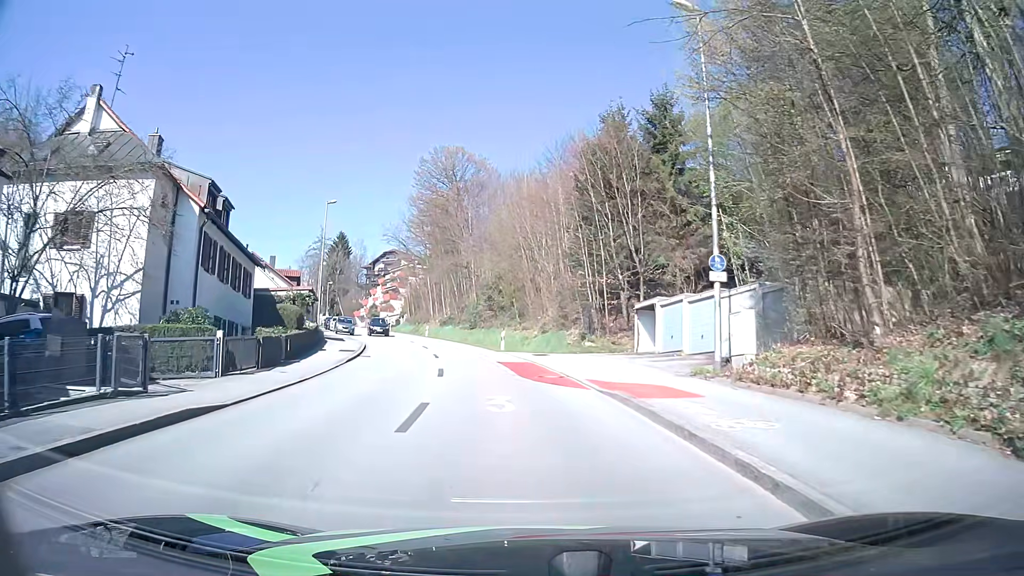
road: tertiary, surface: asphalt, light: Day
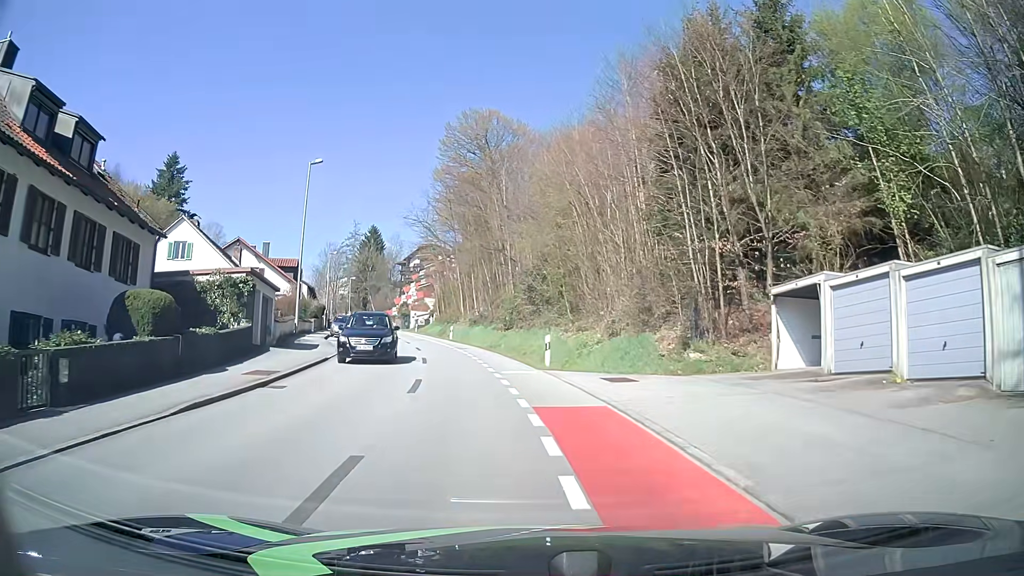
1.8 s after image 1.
(-0.3, +13.9) m; -3°
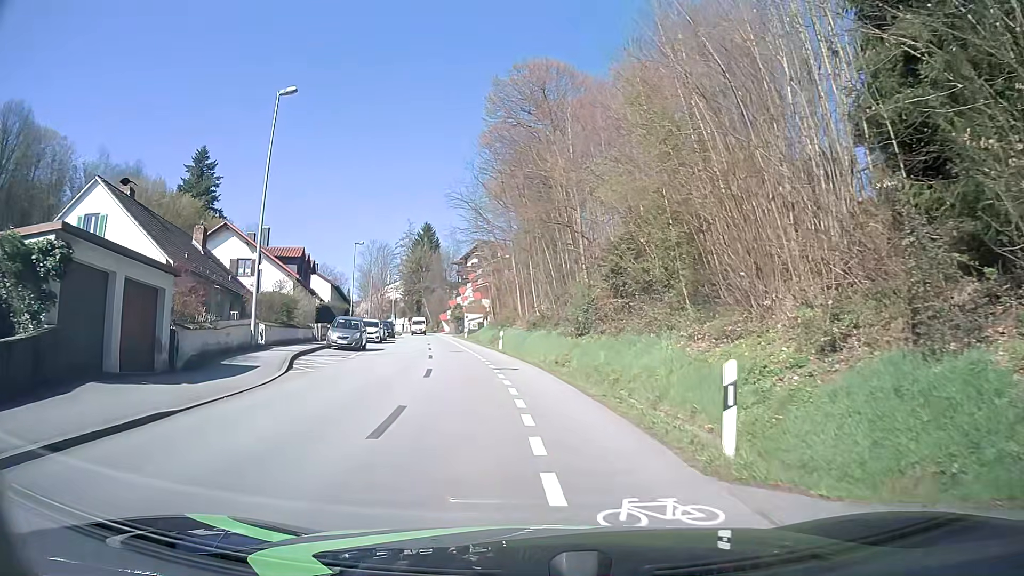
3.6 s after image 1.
(-0.8, +13.9) m; -6°
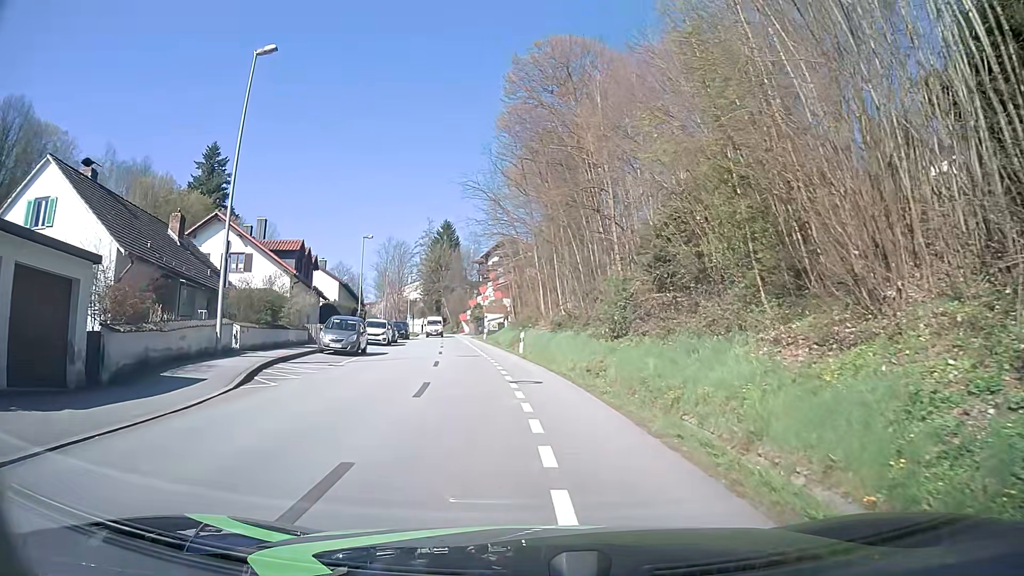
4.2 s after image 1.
(-0.1, +4.6) m; -3°
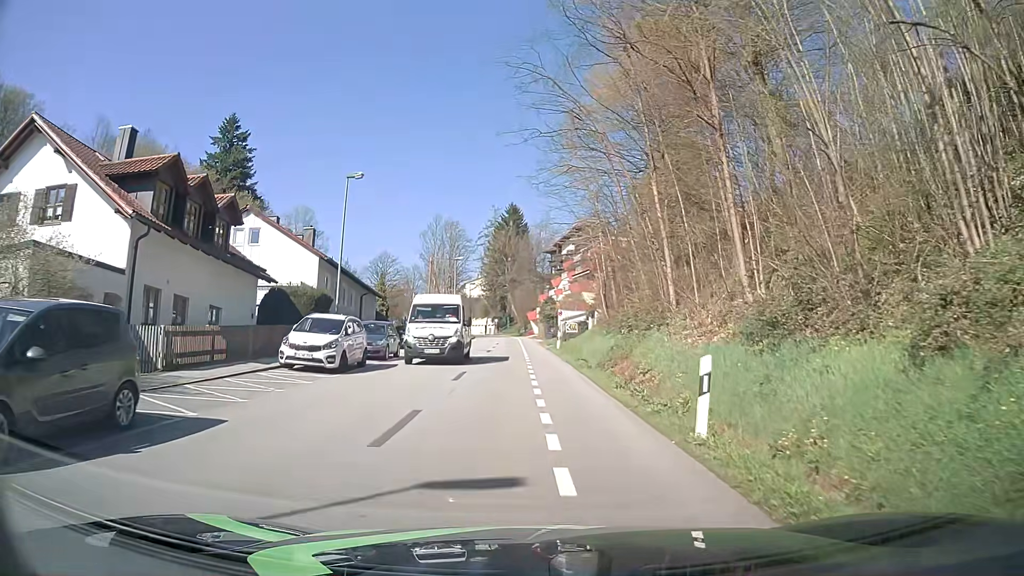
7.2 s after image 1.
(-1.4, +23.1) m; -6°
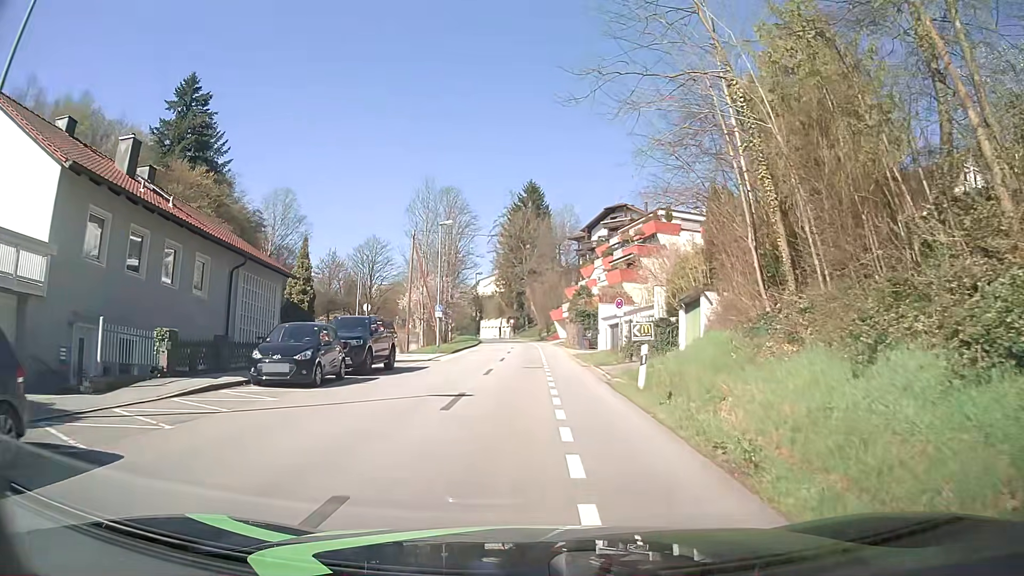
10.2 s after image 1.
(-0.6, +23.4) m; -1°
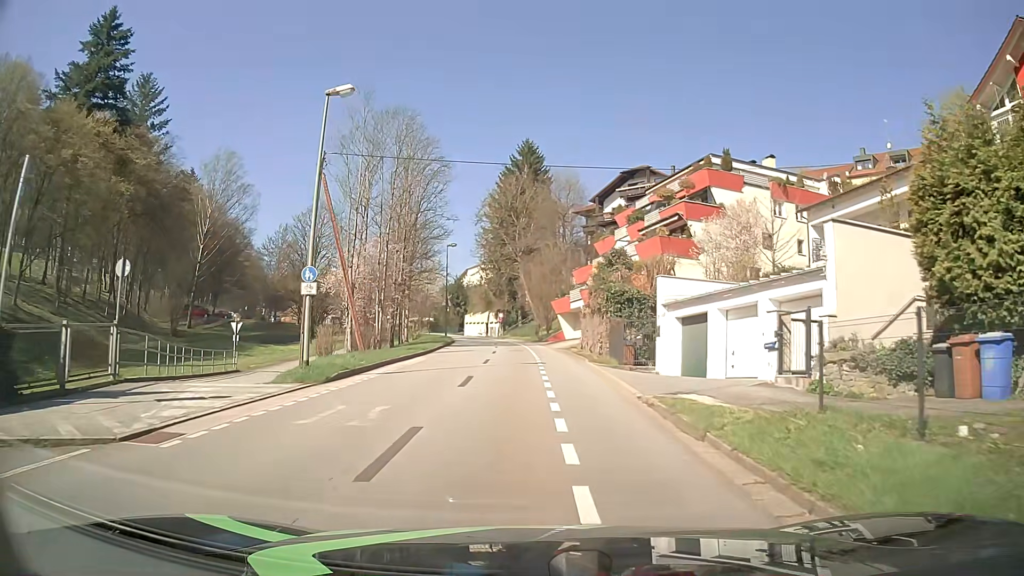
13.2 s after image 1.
(-0.3, +23.5) m; -1°
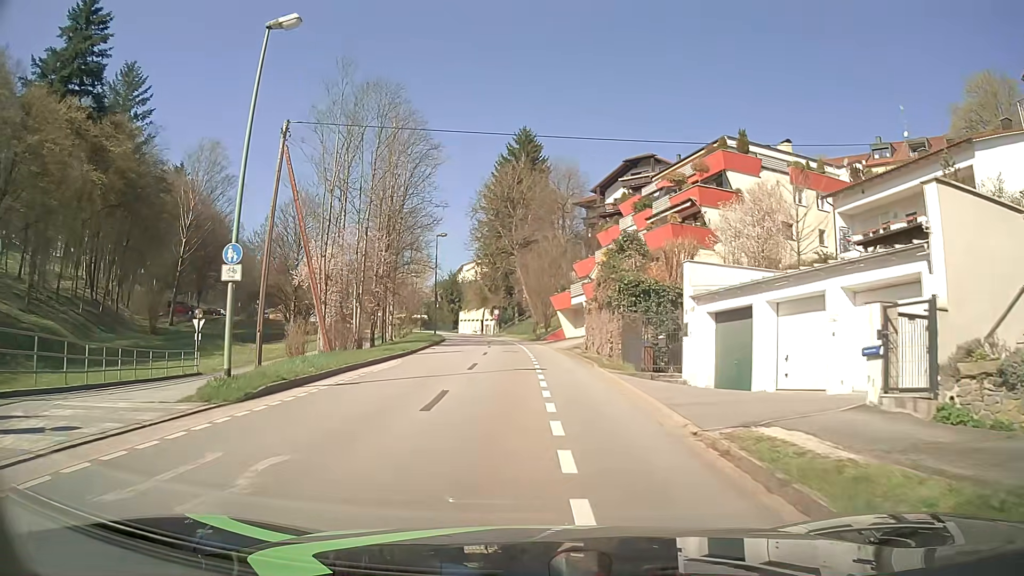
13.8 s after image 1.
(0.0, +4.7) m; +1°
(0, +10) (0, +20) (-1, +30) (-1, +40) (-2, +50) (-3, +60) (-5, +70) (-7, +79) (-10, +89) (-13, +99) m
